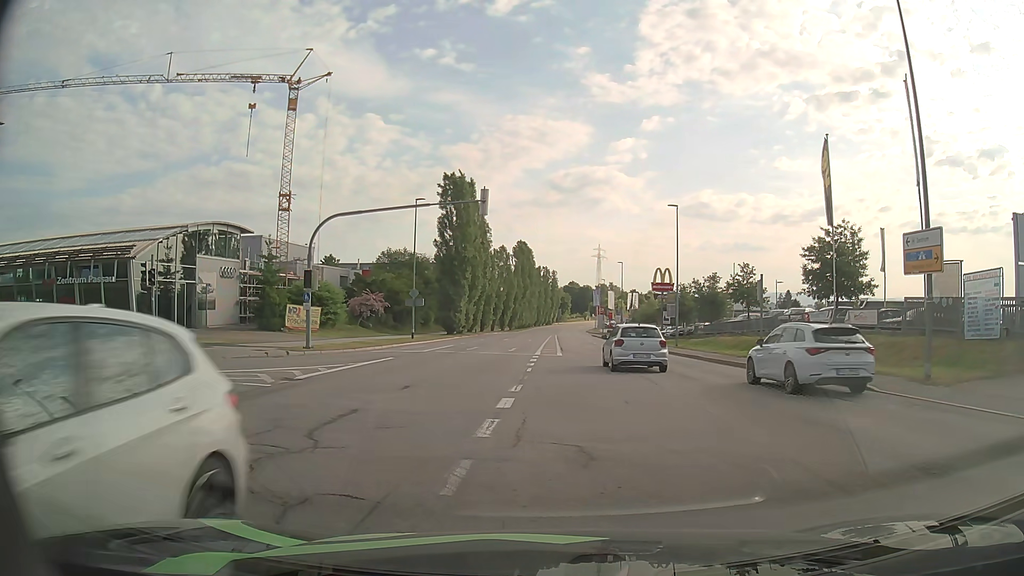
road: secondary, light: Day
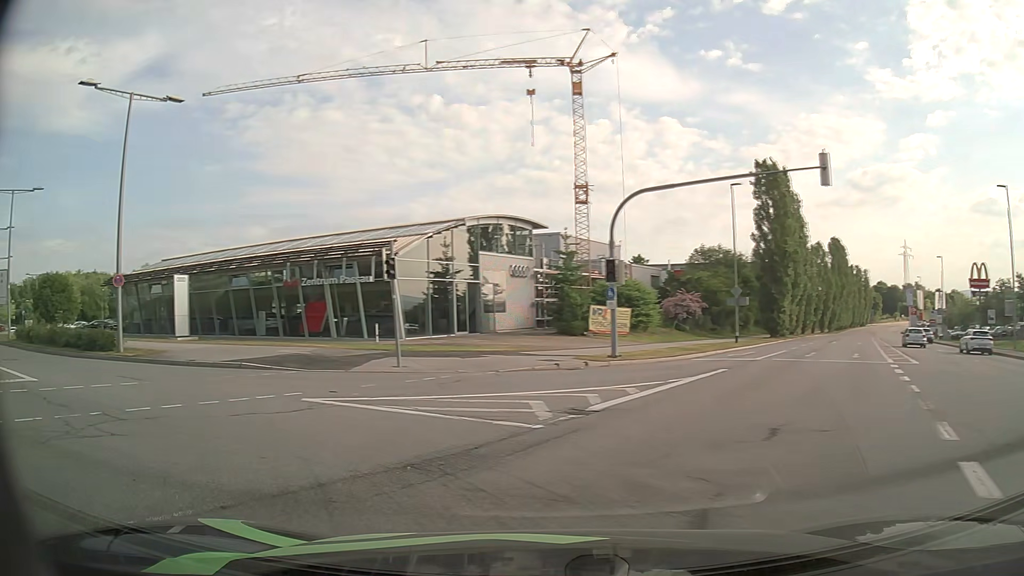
(-1.1, +6.4) m; -26°
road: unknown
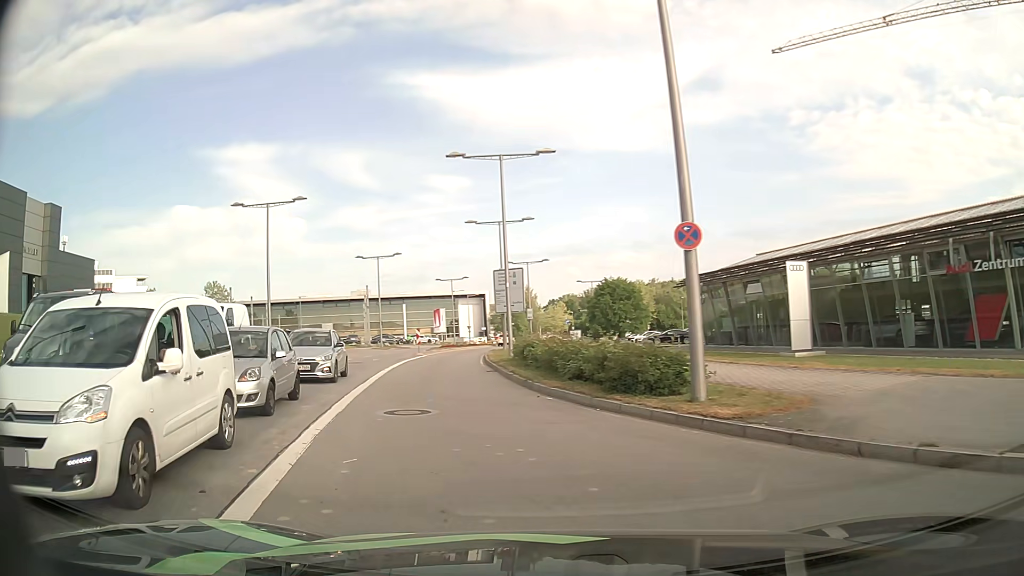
(-6.9, +11.9) m; -51°
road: secondary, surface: asphalt
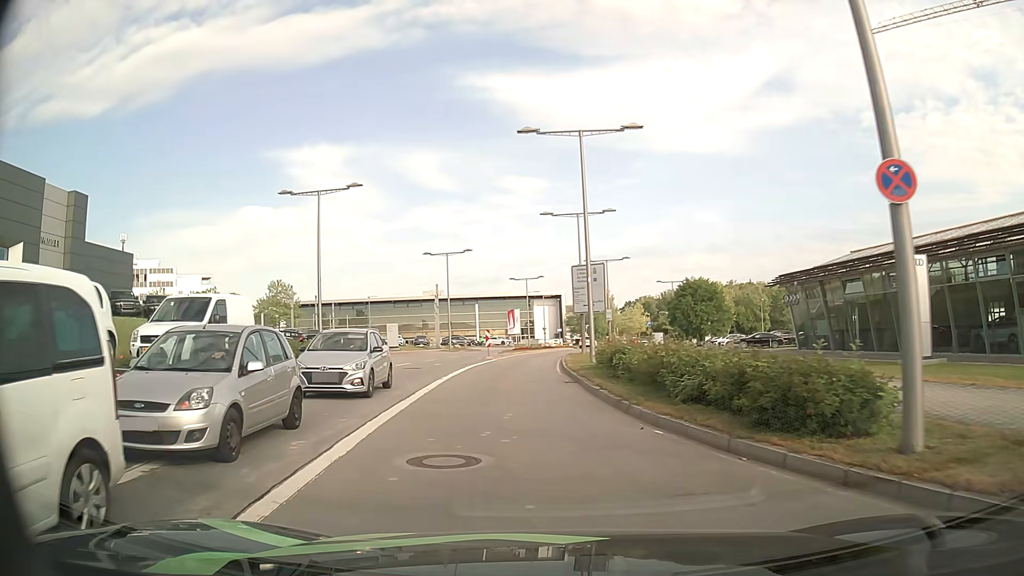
(-0.3, +4.1) m; -6°
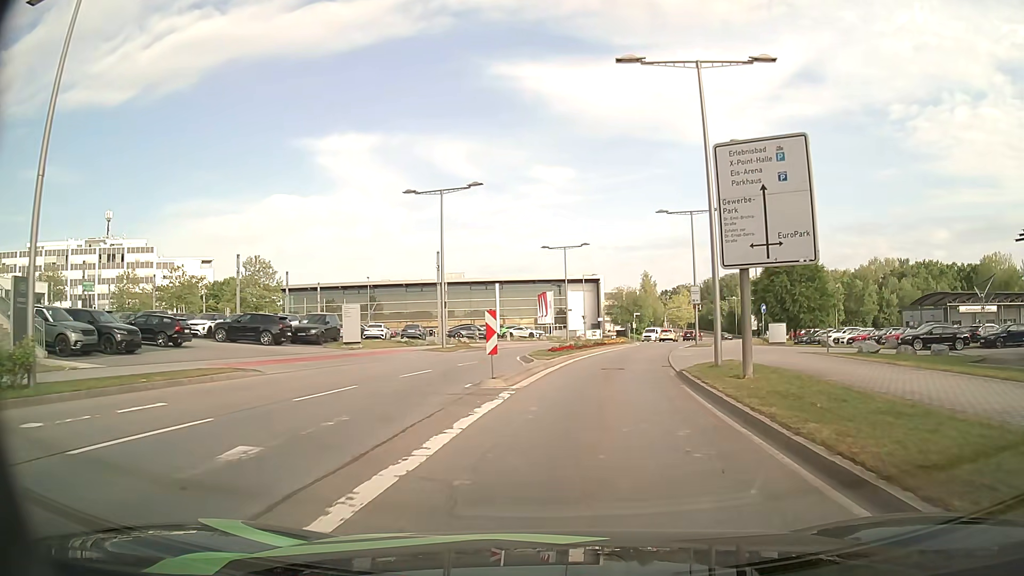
(-1.7, +24.9) m; -3°
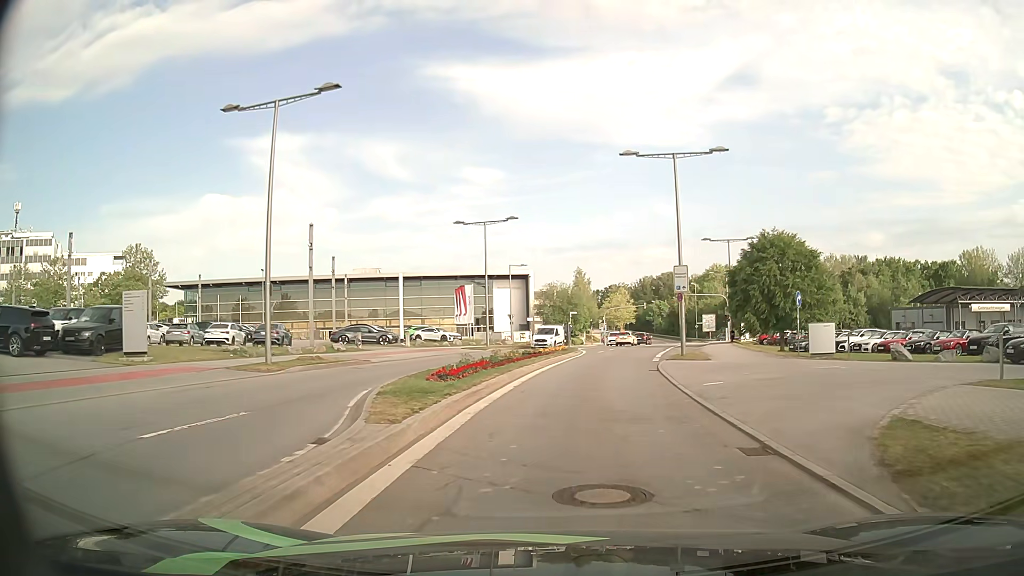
(+1.0, +16.1) m; +7°
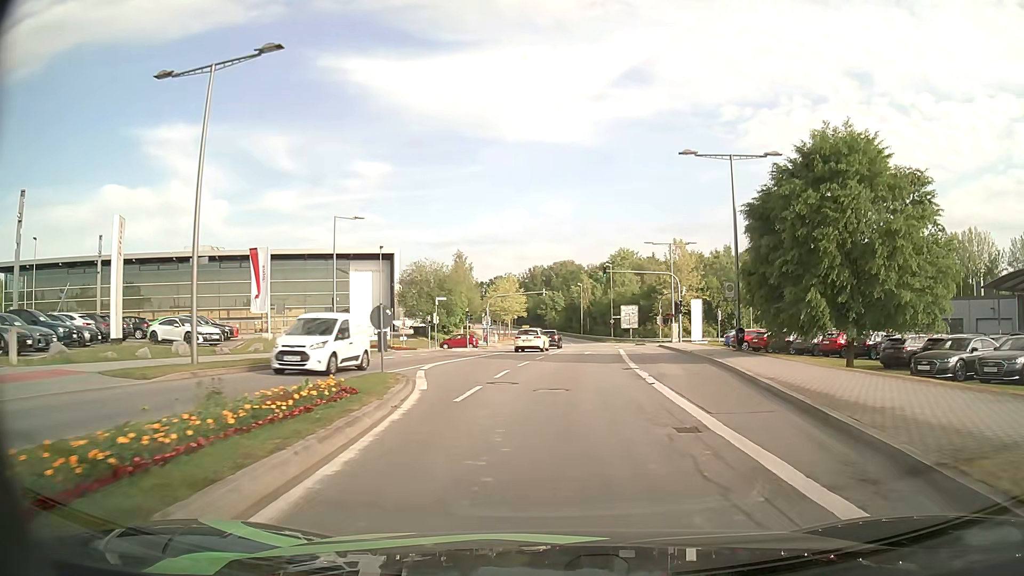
(+2.4, +30.0) m; +10°
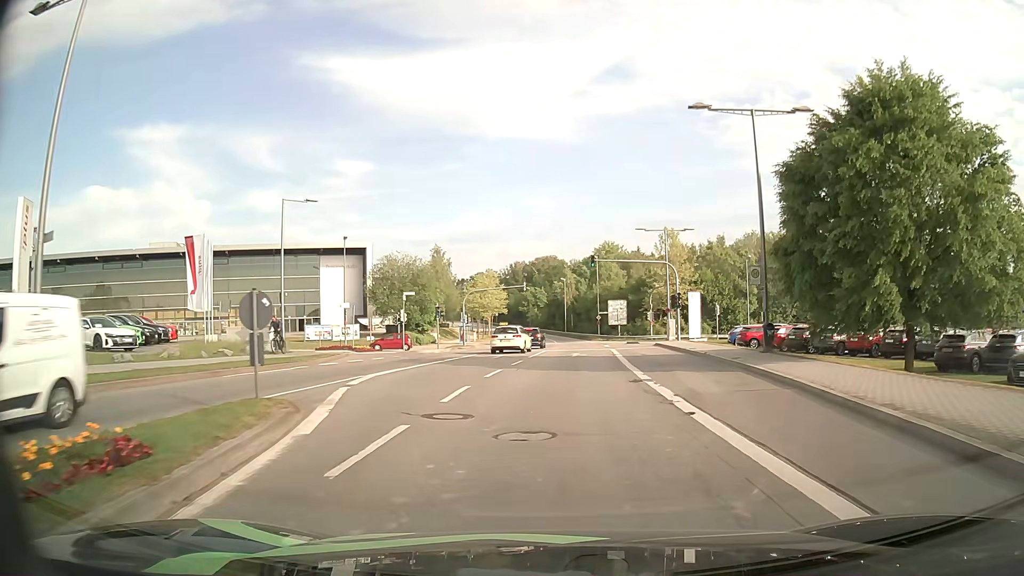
(+0.1, +6.4) m; +1°
(0, +10) (0, +20) (+1, +30) (+1, +40) (+2, +50) (+2, +60) (+2, +70) (+2, +80) (+2, +90) (+1, +100) m
